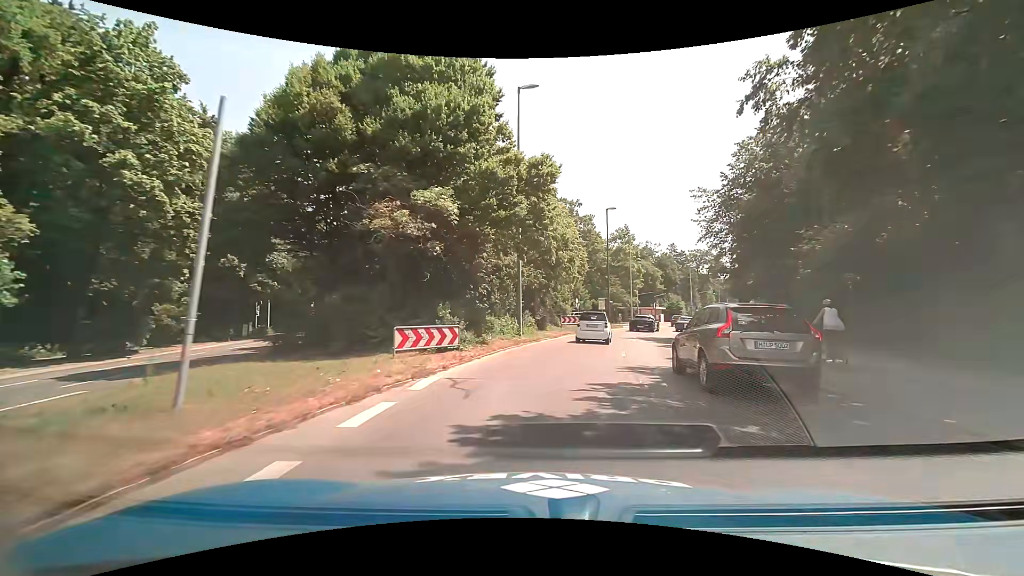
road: primary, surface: asphalt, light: Day
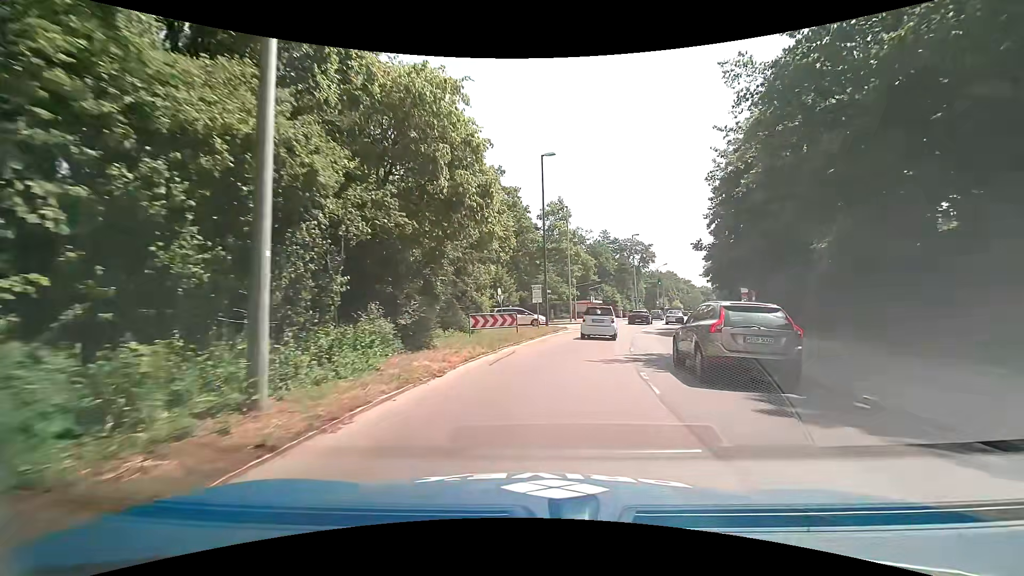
(+1.2, +17.8) m; +9°
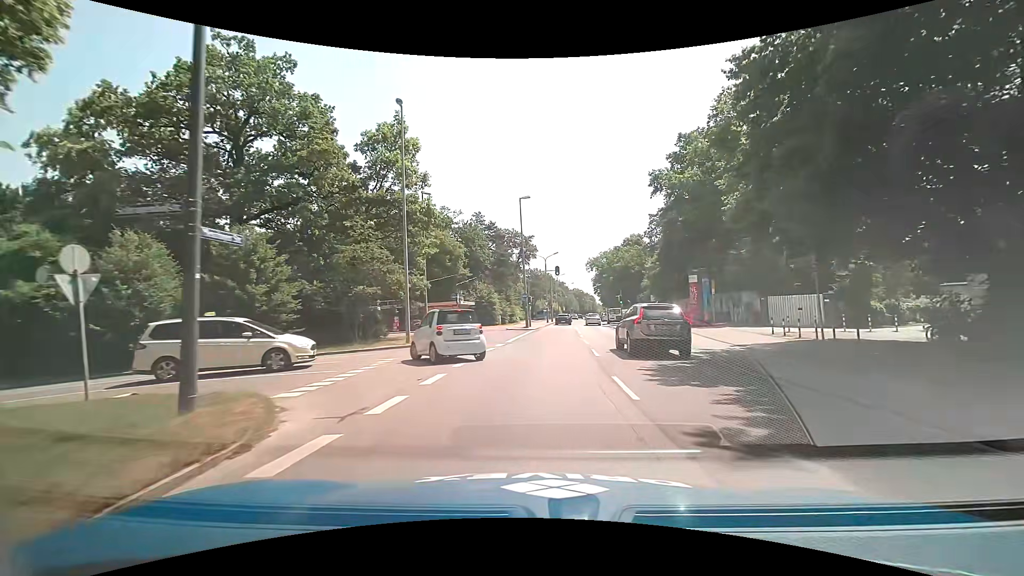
(+3.3, +27.7) m; +13°
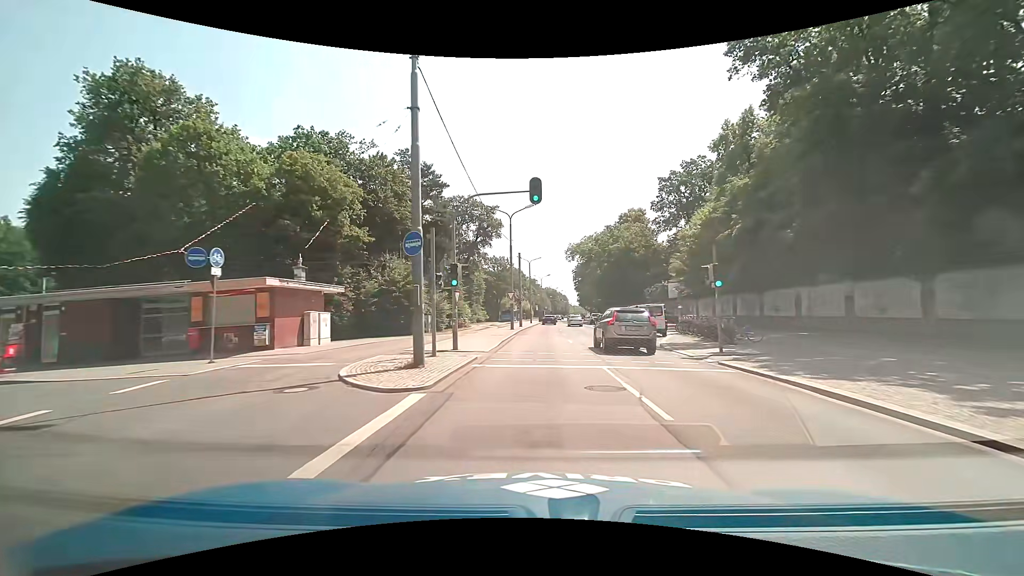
(+1.7, +34.5) m; +4°
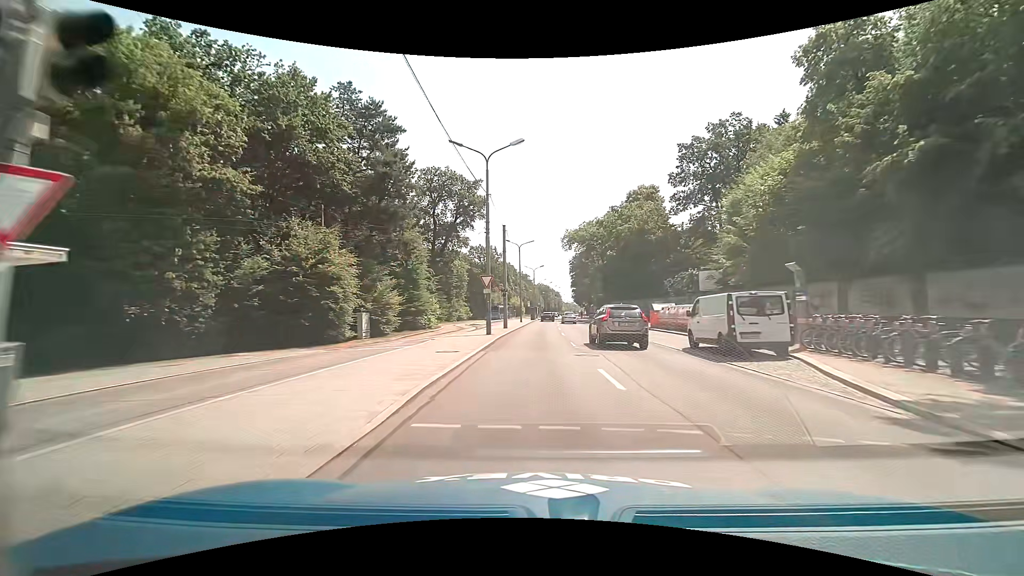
(+0.2, +15.7) m; +1°
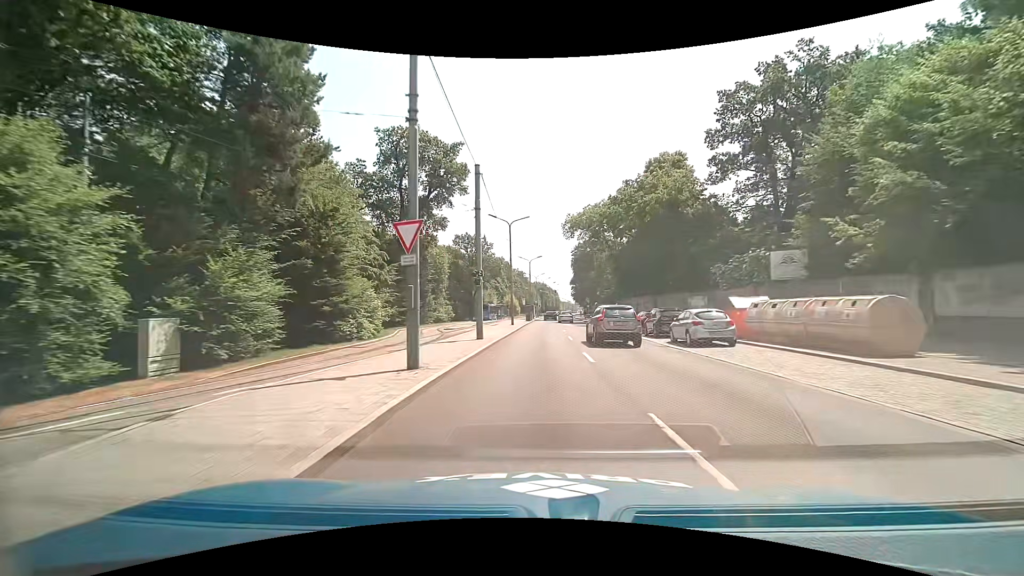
(+0.1, +16.2) m; 0°
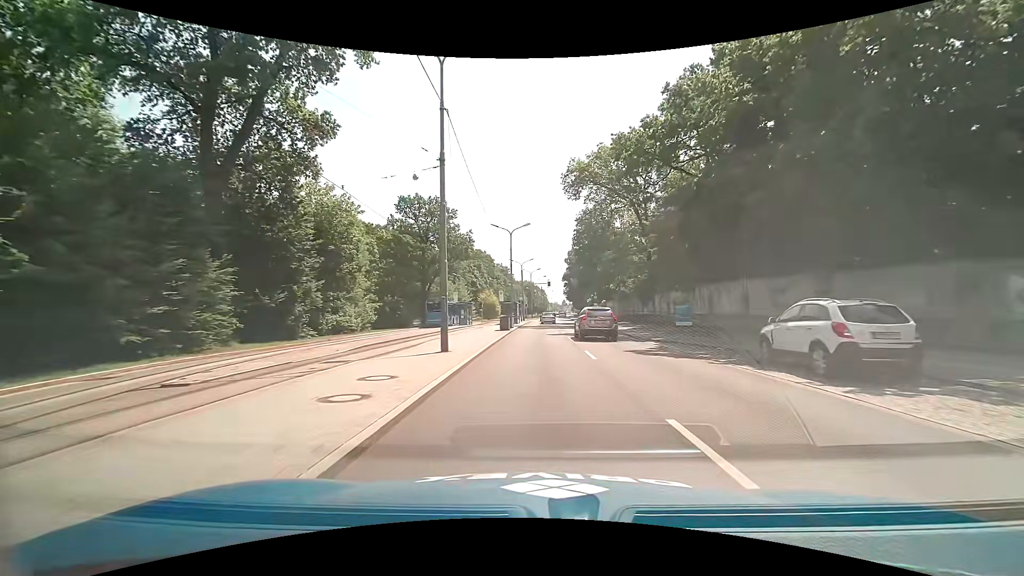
(+0.5, +31.9) m; +2°
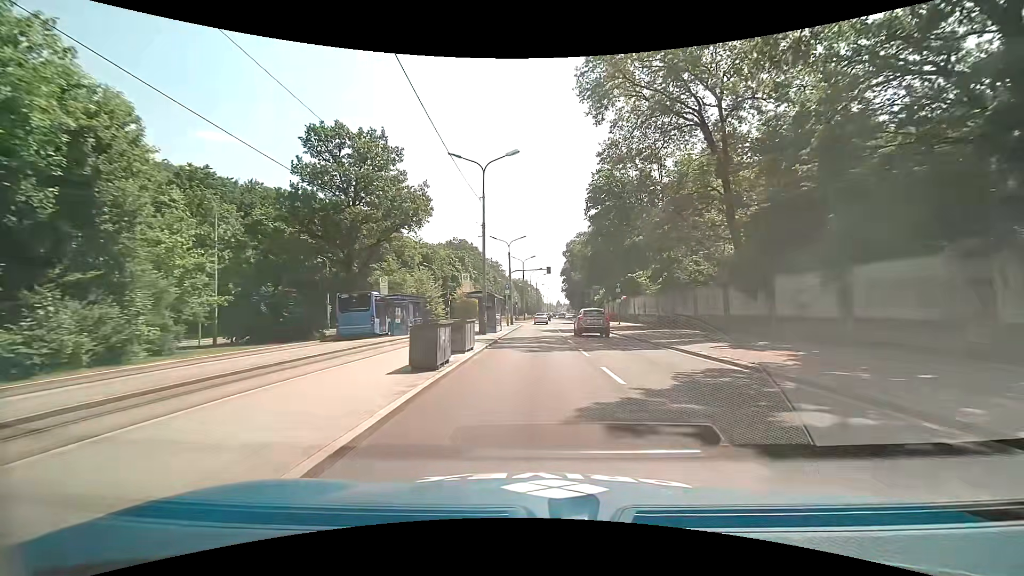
(+0.1, +24.2) m; 0°
